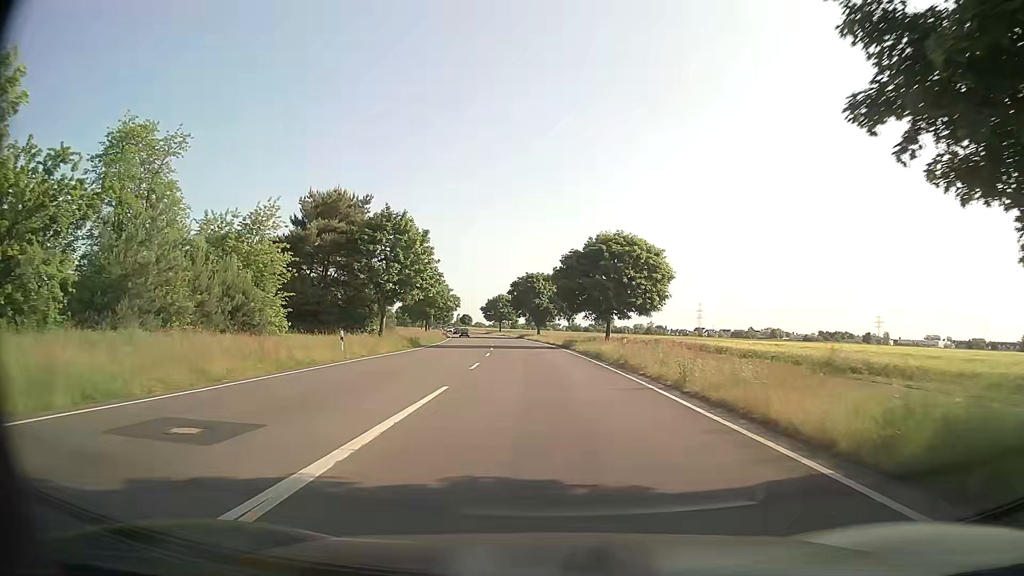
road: secondary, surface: asphalt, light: Day
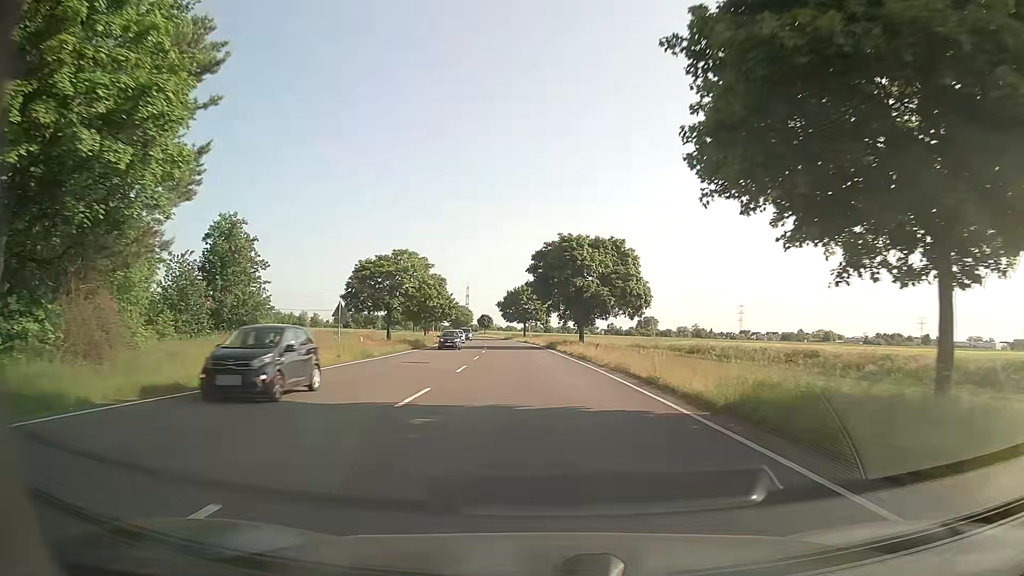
(-0.7, +44.5) m; -3°
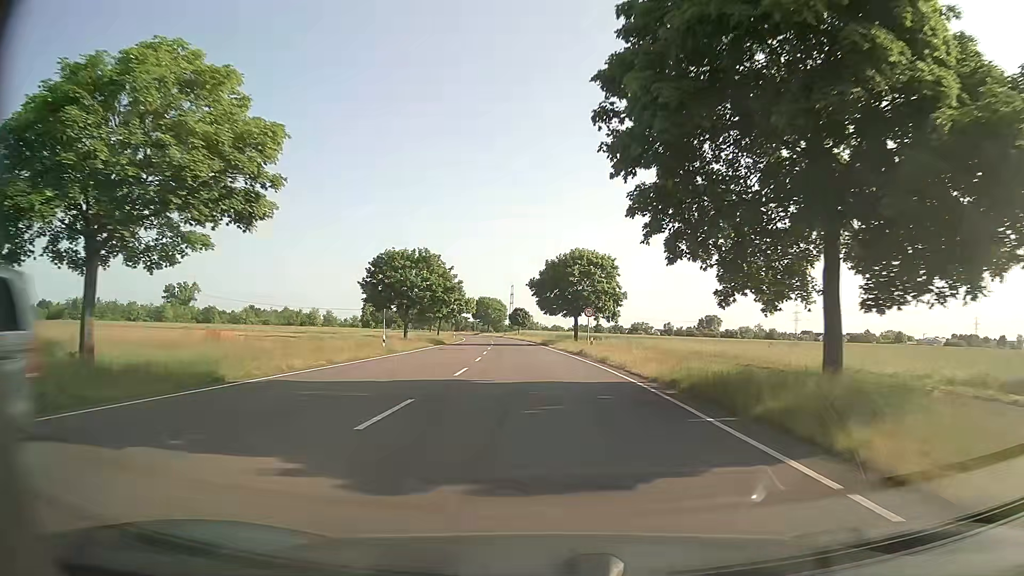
(-1.6, +47.6) m; -4°
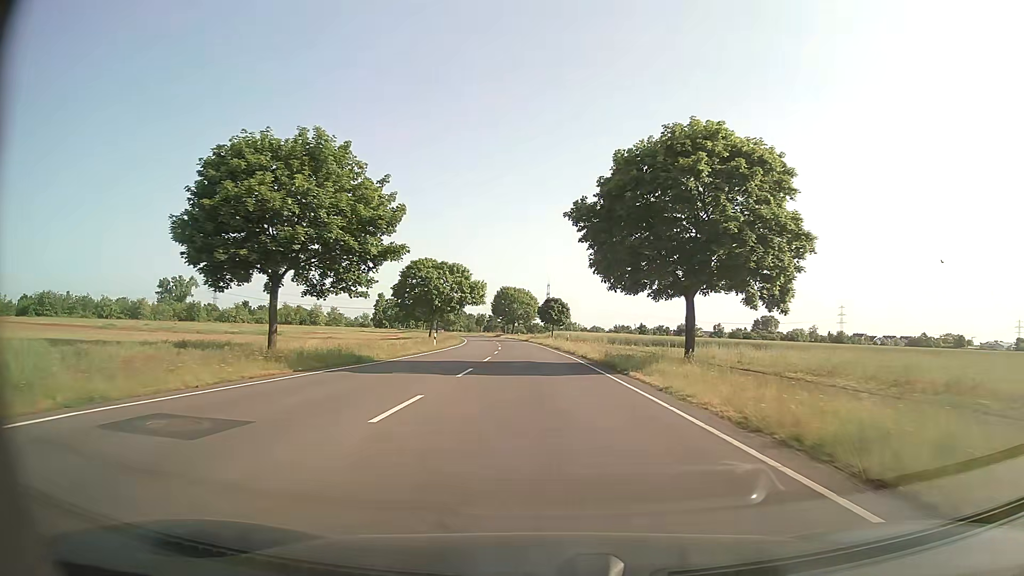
(-1.0, +40.0) m; -3°
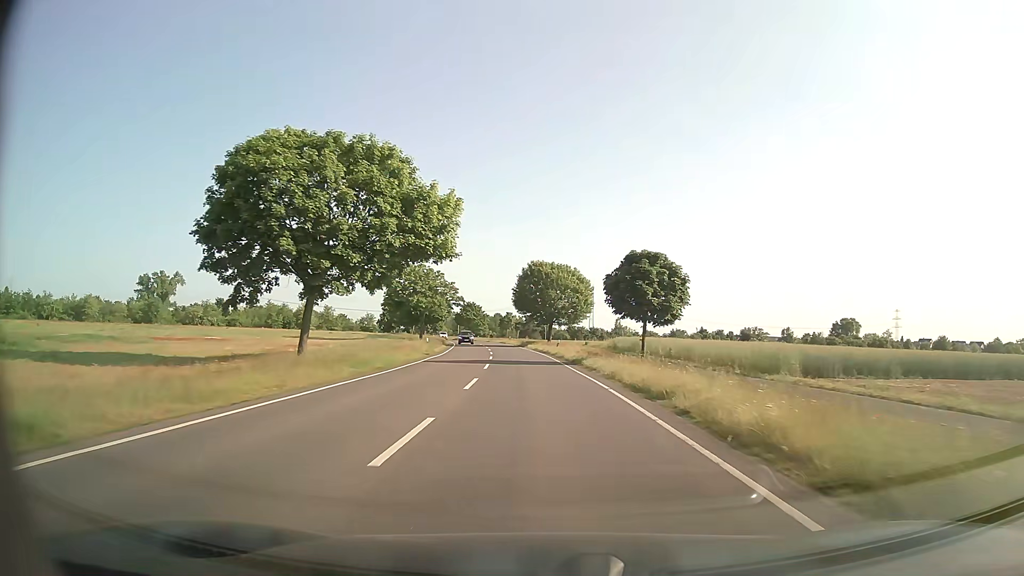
(-1.5, +51.5) m; -3°
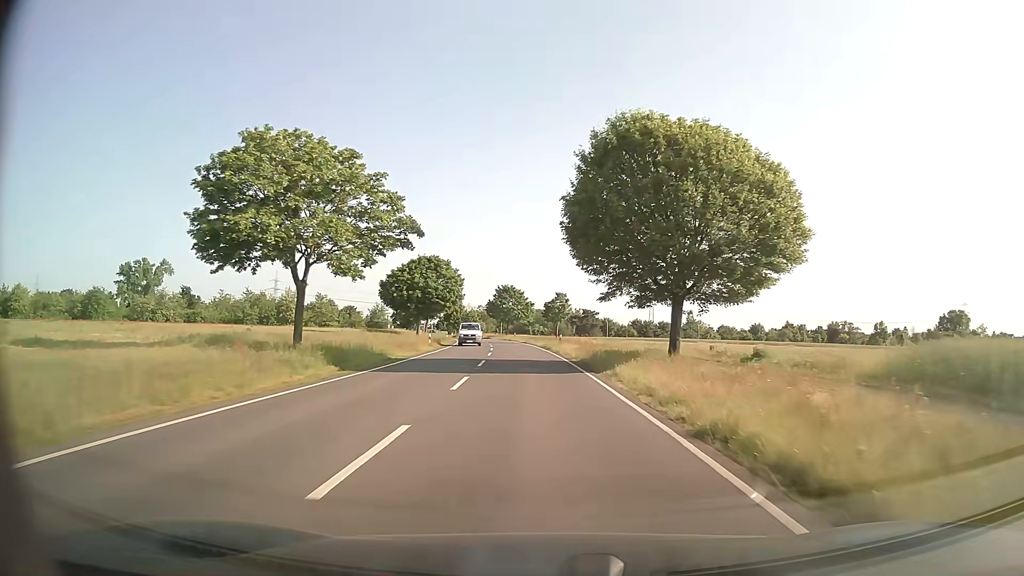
(-2.2, +49.9) m; -5°
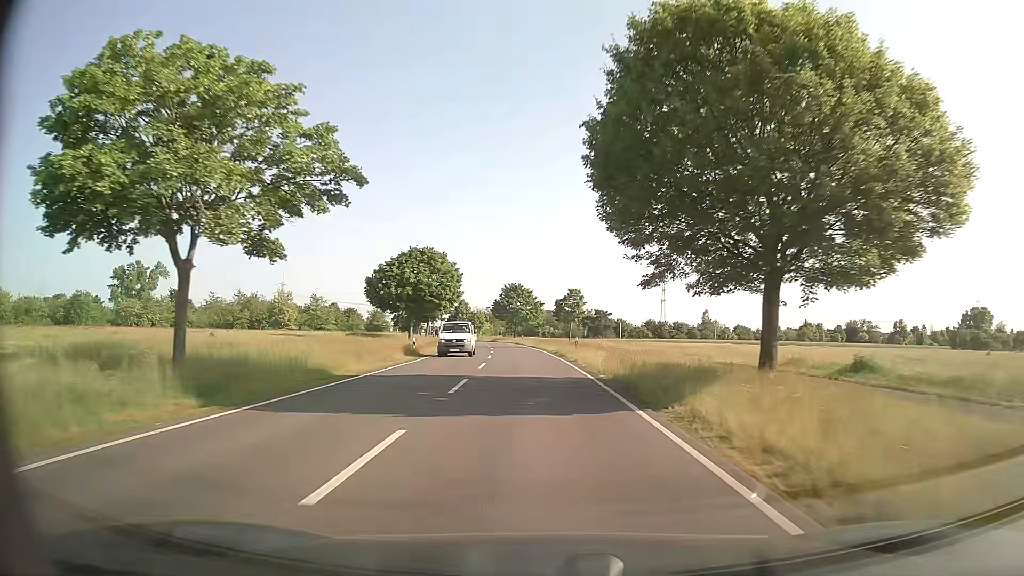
(-0.1, +9.7) m; -1°
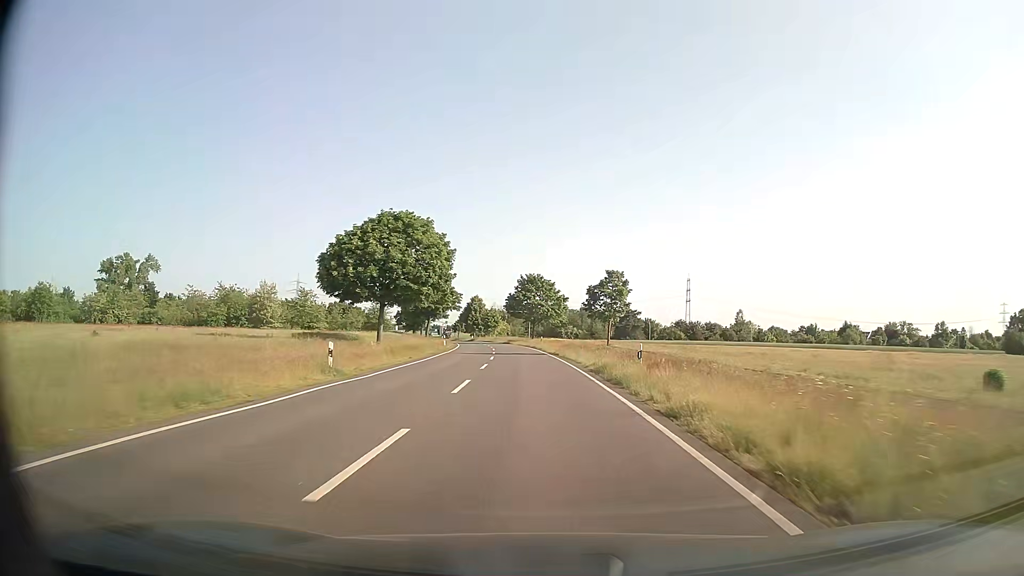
(-0.5, +19.3) m; -2°
(0, +10) (0, +20) (-1, +30) (-1, +40) (-2, +50) (-2, +60) (-3, +70) (-4, +80) (-5, +90) (-7, +100) m
